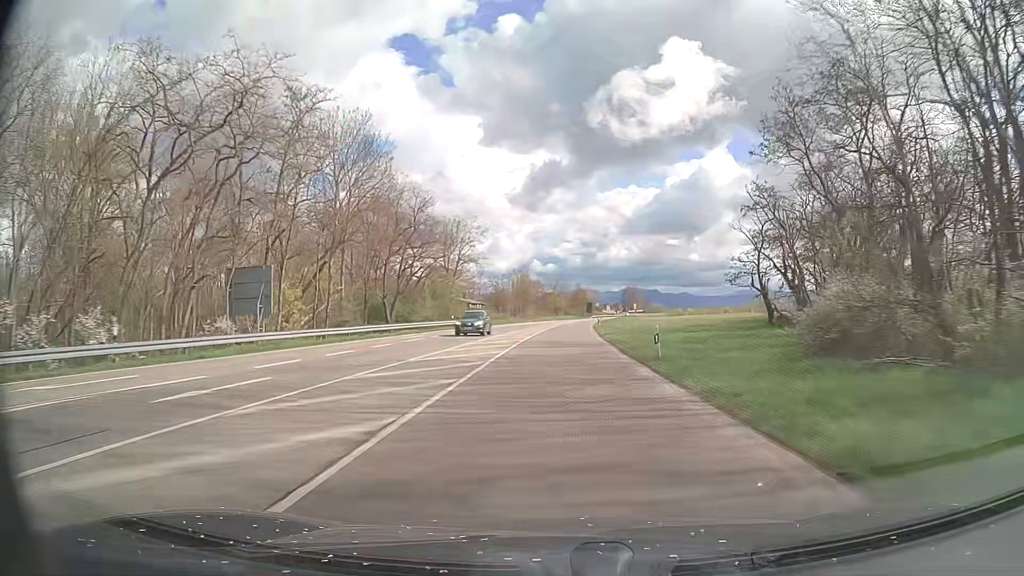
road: primary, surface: asphalt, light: Day
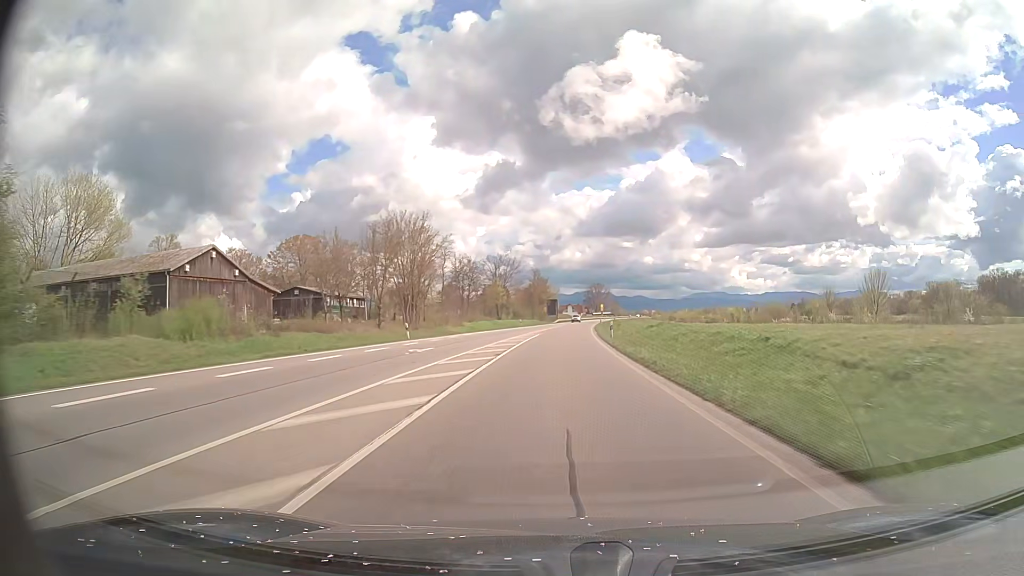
(+1.9, +74.9) m; +4°
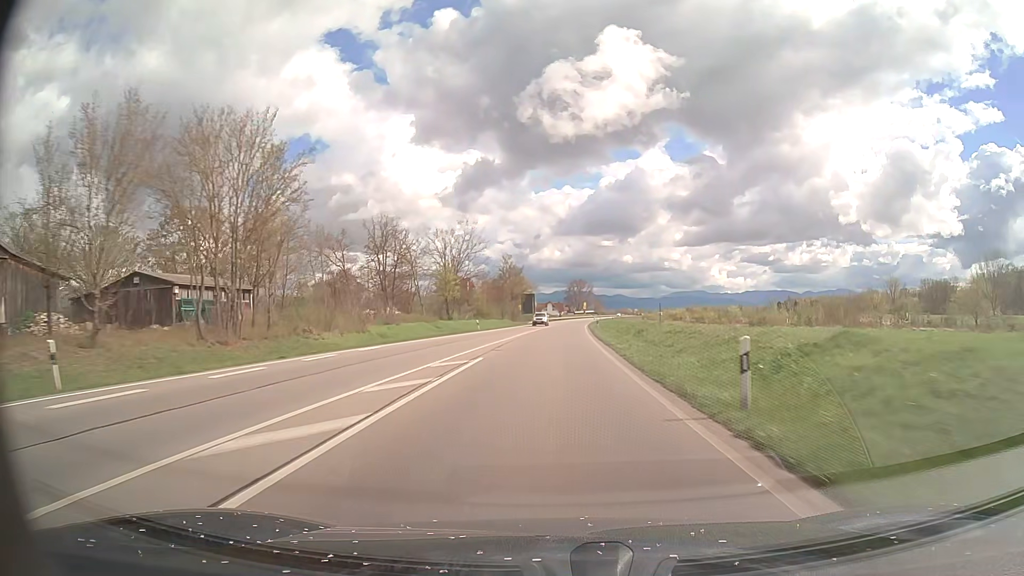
(+0.6, +30.0) m; +2°
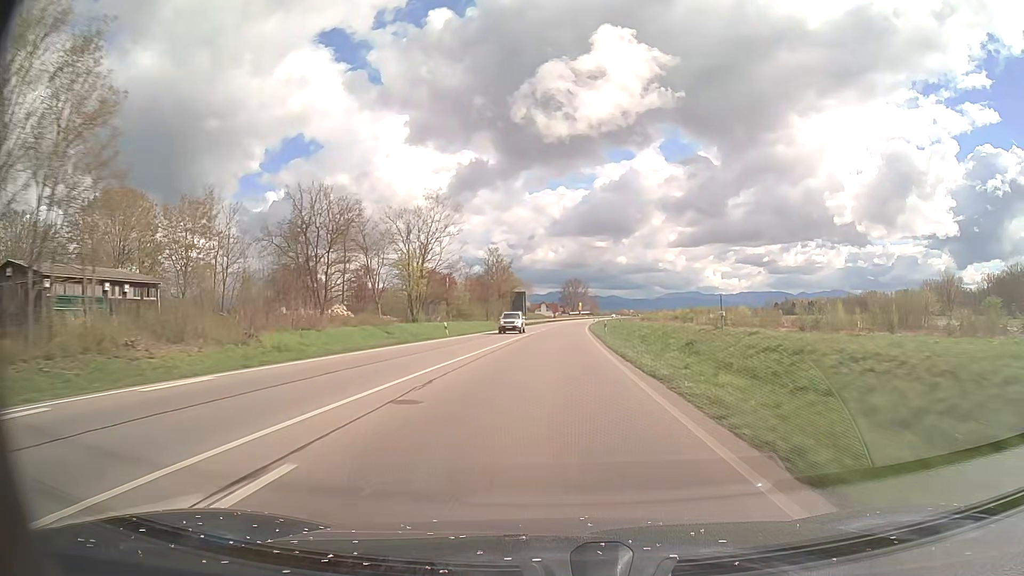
(+0.1, +15.0) m; 0°
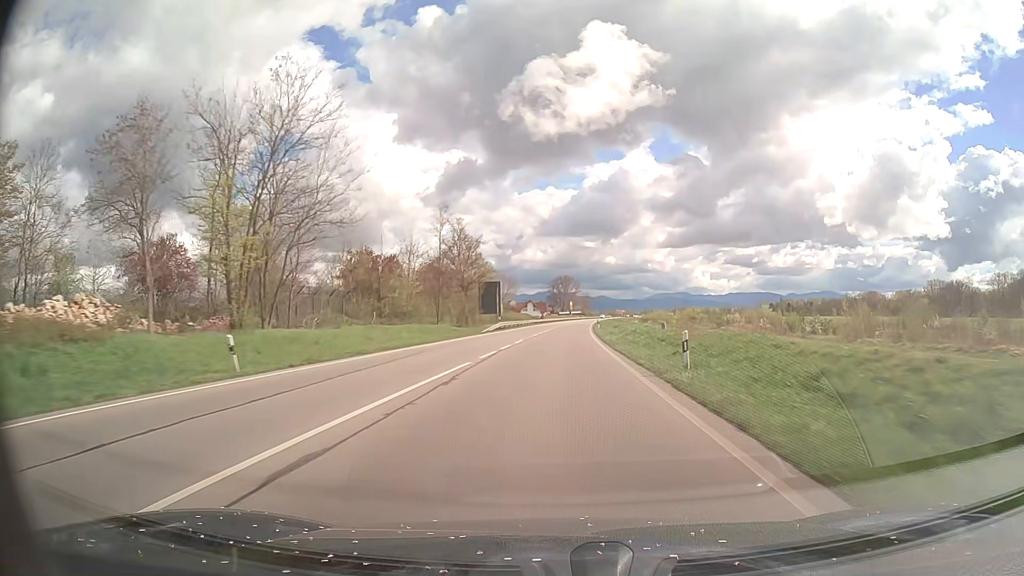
(+0.3, +30.0) m; +1°
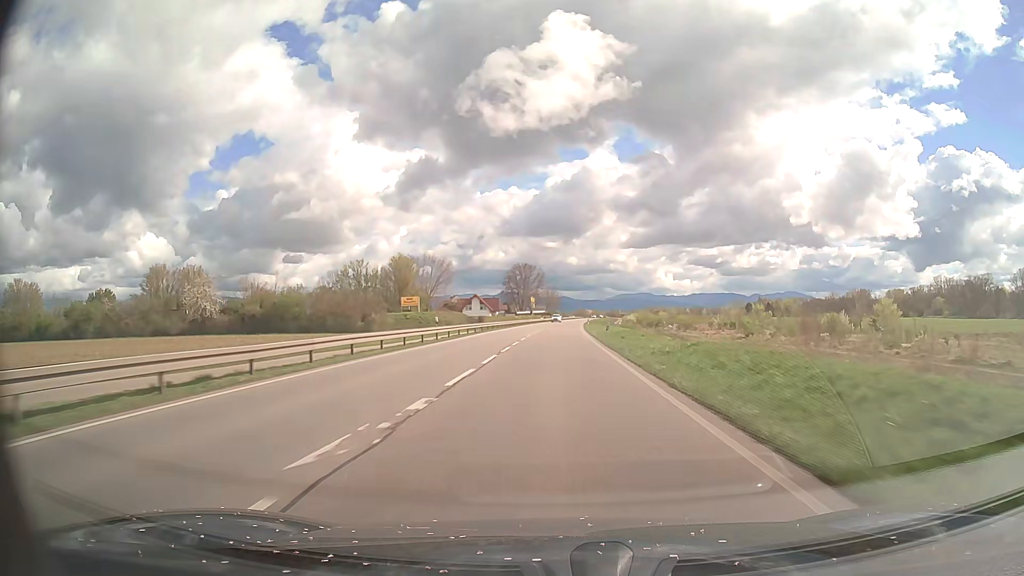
(+2.1, +75.0) m; +3°
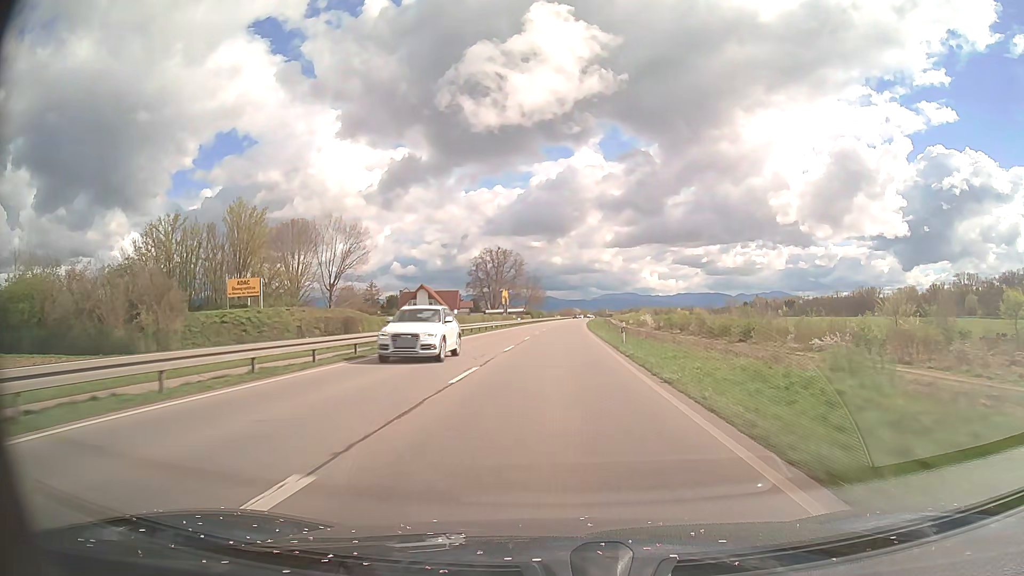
(+0.8, +60.0) m; +1°
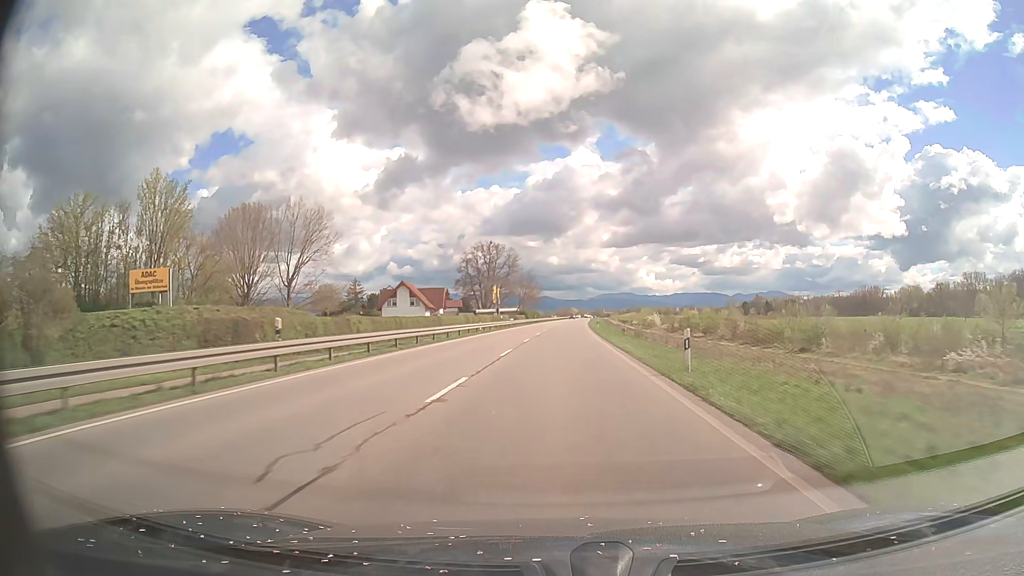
(0.0, +15.0) m; 0°
(0, +10) (0, +20) (0, +30) (0, +40) (+1, +50) (+1, +60) (+2, +70) (+2, +80) (+2, +90) (+3, +100) m
